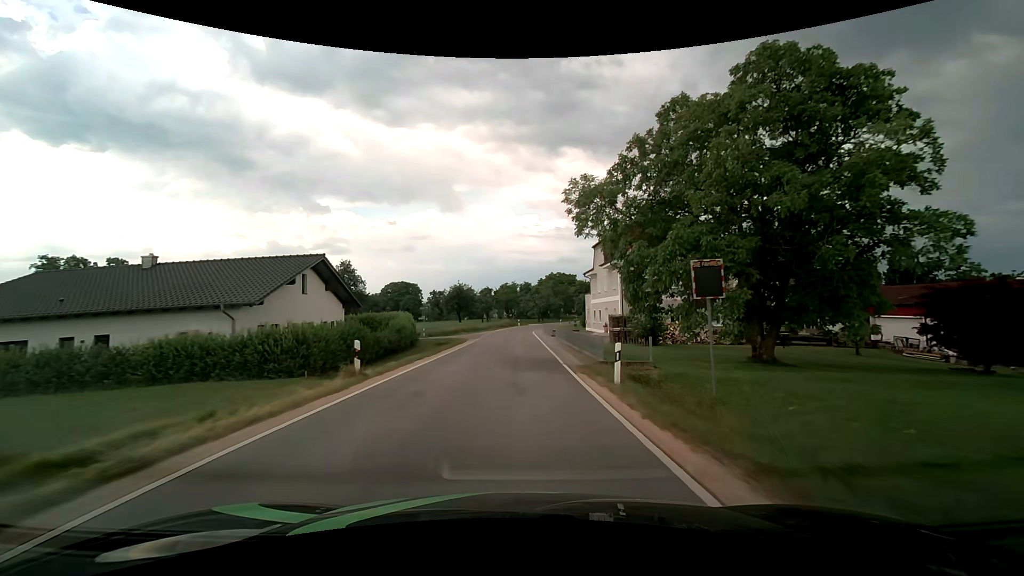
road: tertiary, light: Day
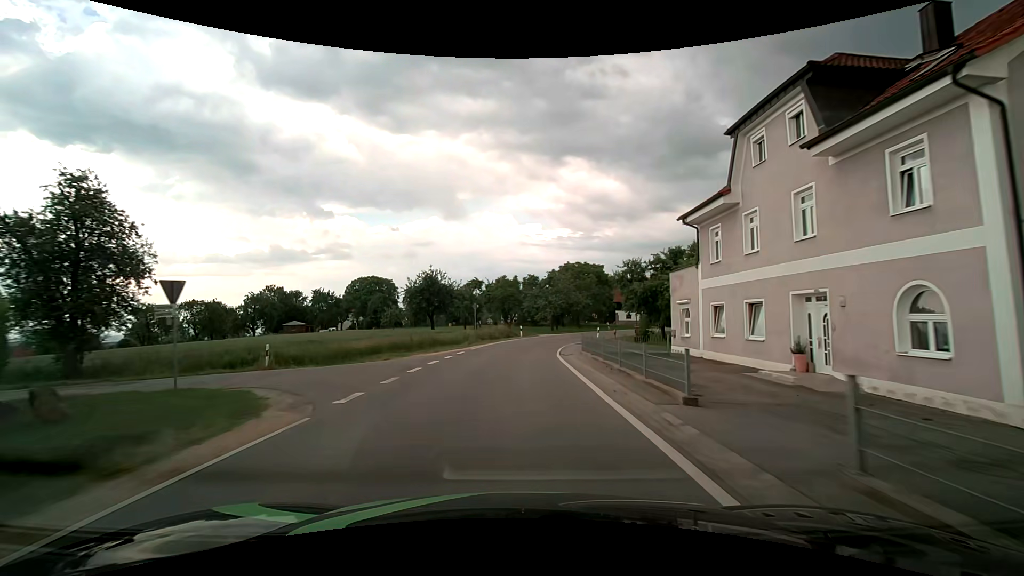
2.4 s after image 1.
(-0.1, +34.3) m; -1°
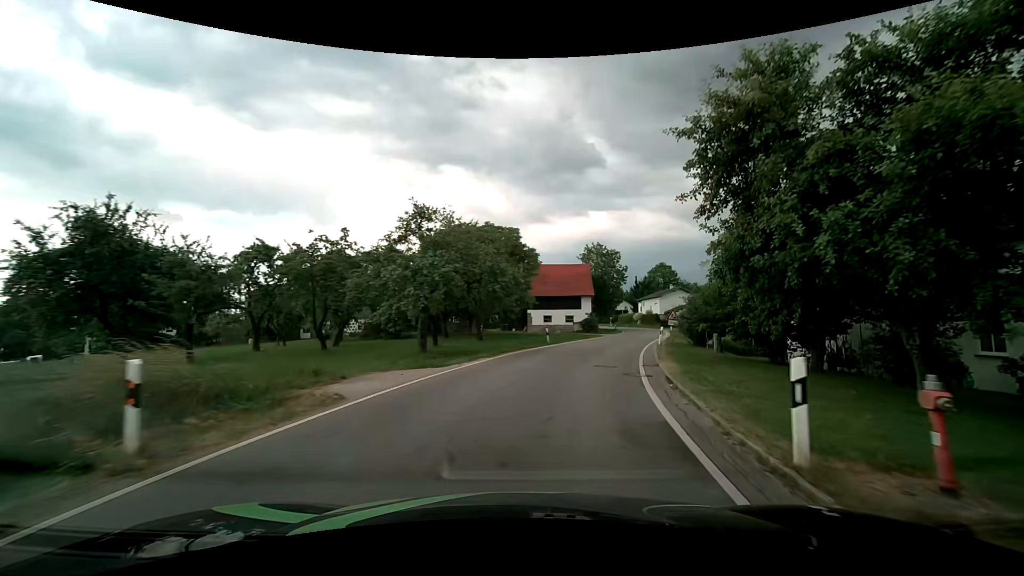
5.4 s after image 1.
(+2.7, +36.9) m; +14°
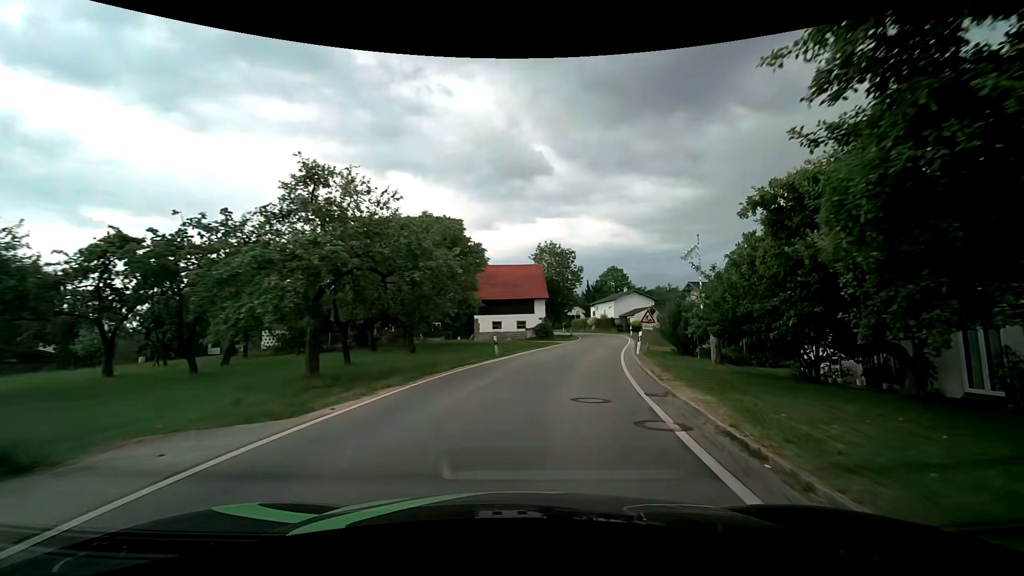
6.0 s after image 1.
(+0.3, +6.7) m; +5°
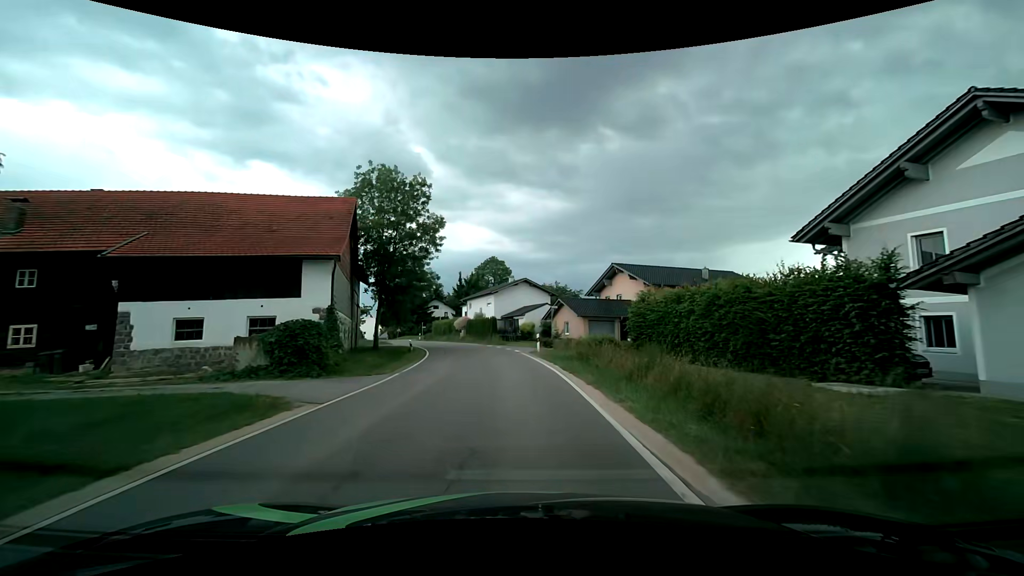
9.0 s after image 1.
(+5.3, +32.7) m; +15°
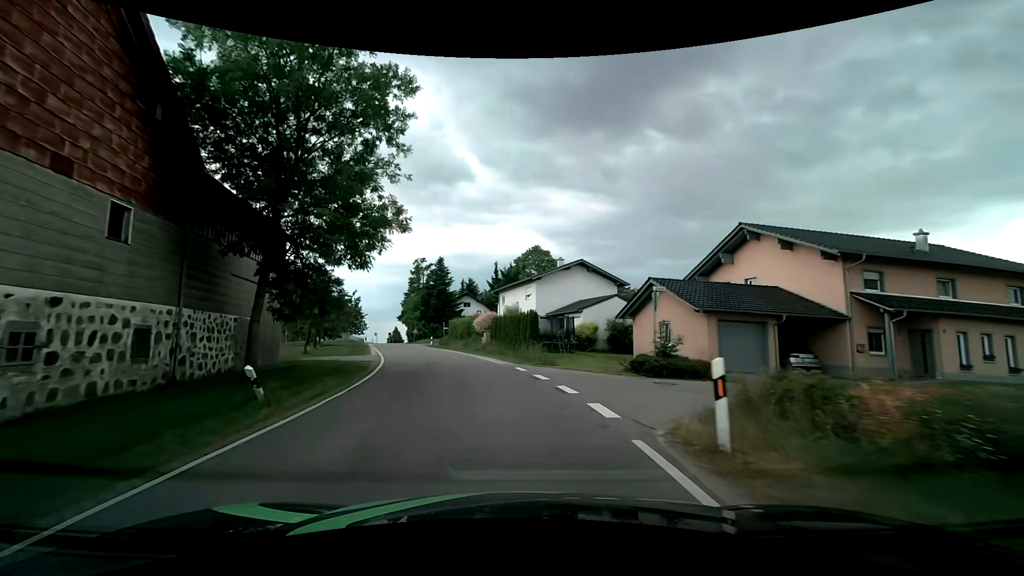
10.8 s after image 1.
(-0.5, +20.7) m; -5°
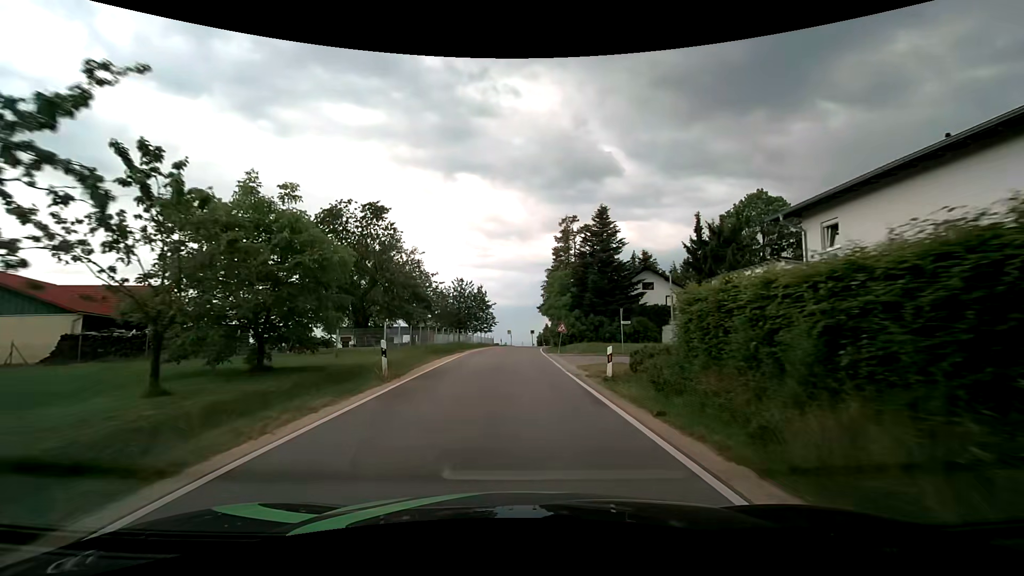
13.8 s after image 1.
(-6.3, +35.3) m; -17°
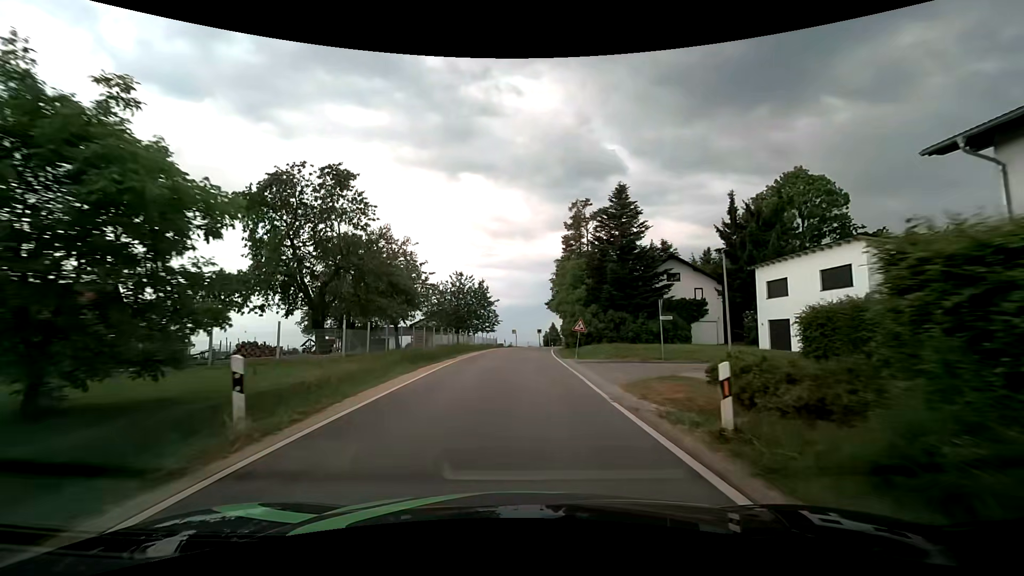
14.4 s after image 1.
(0.0, +7.5) m; -1°
(0, +10) (0, +20) (0, +30) (+1, +40) (+2, +50) (+3, +60) (+5, +70) (+6, +80) (+8, +89) (+10, +99) m
